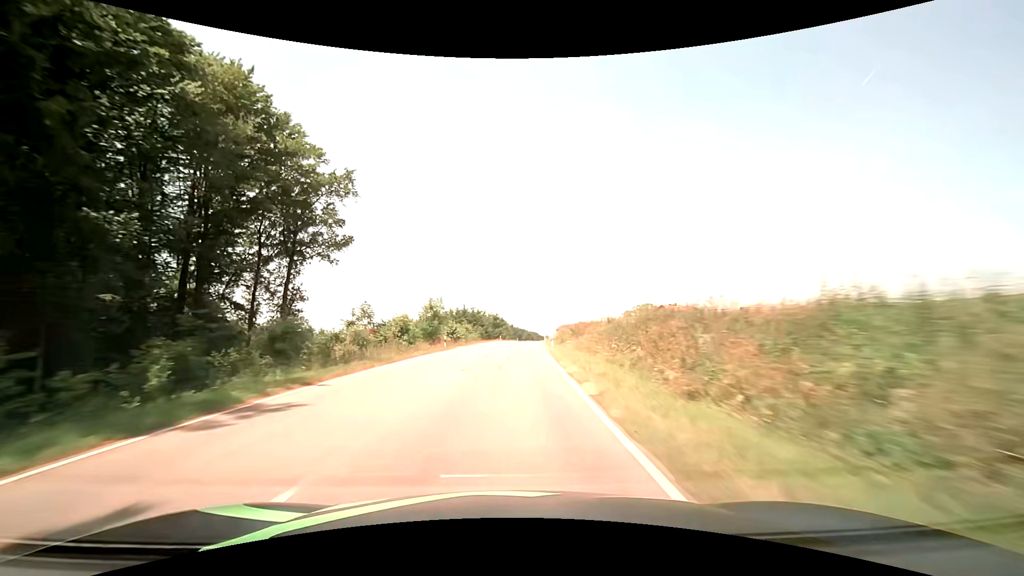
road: tertiary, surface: asphalt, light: Day
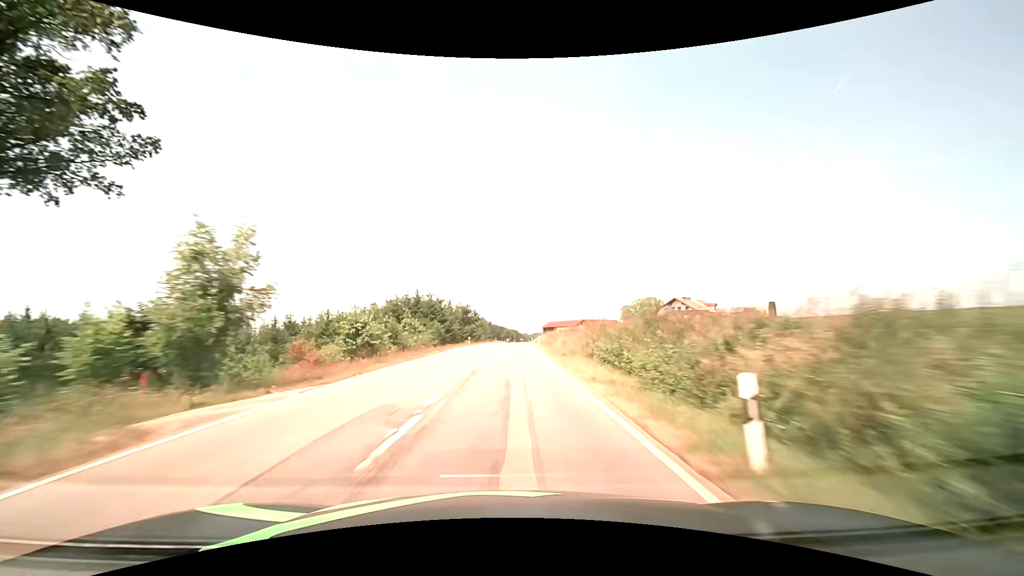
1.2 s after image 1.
(+0.8, +31.7) m; +3°
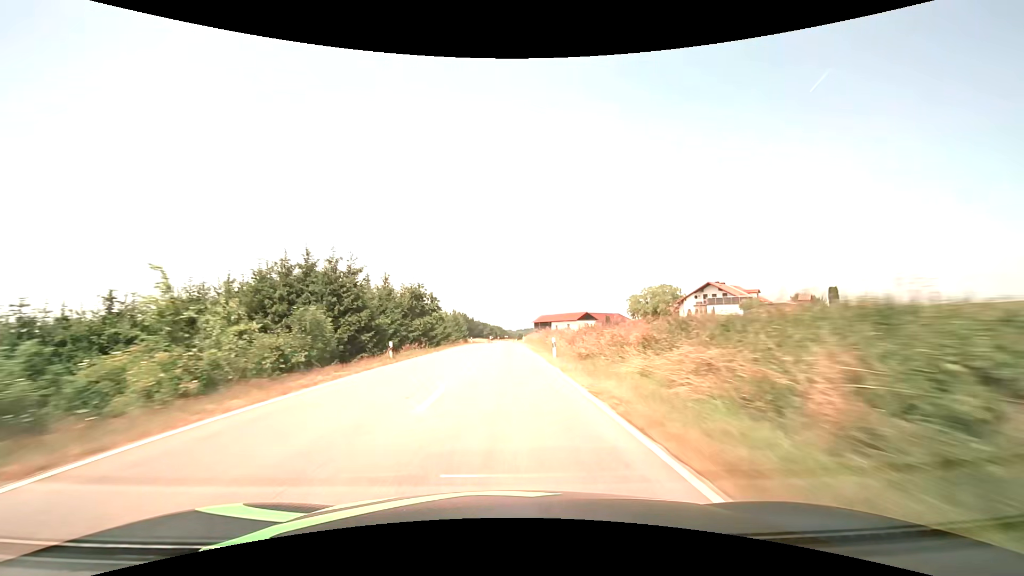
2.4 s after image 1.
(+0.5, +31.8) m; +2°
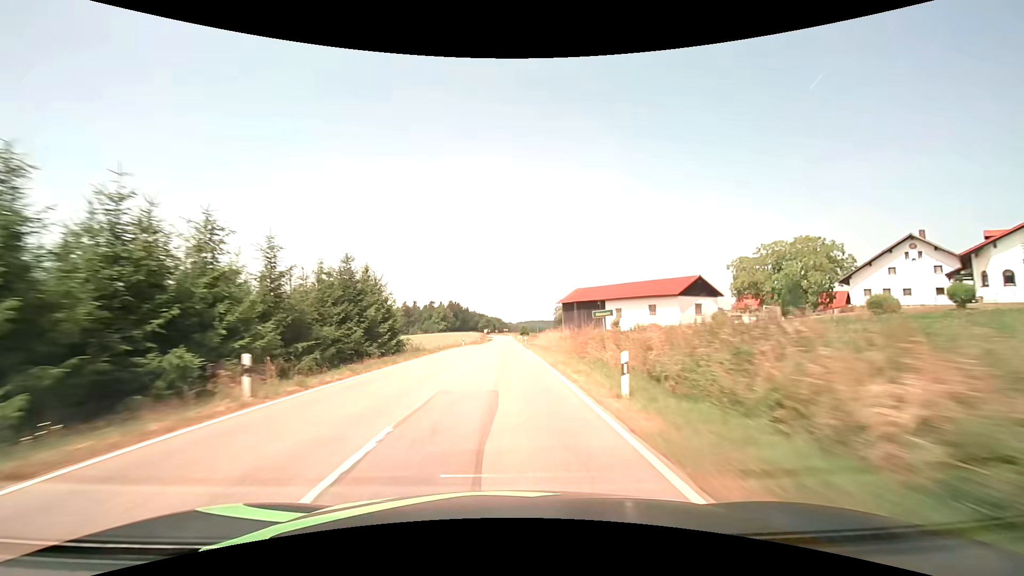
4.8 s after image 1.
(0.0, +63.9) m; 0°
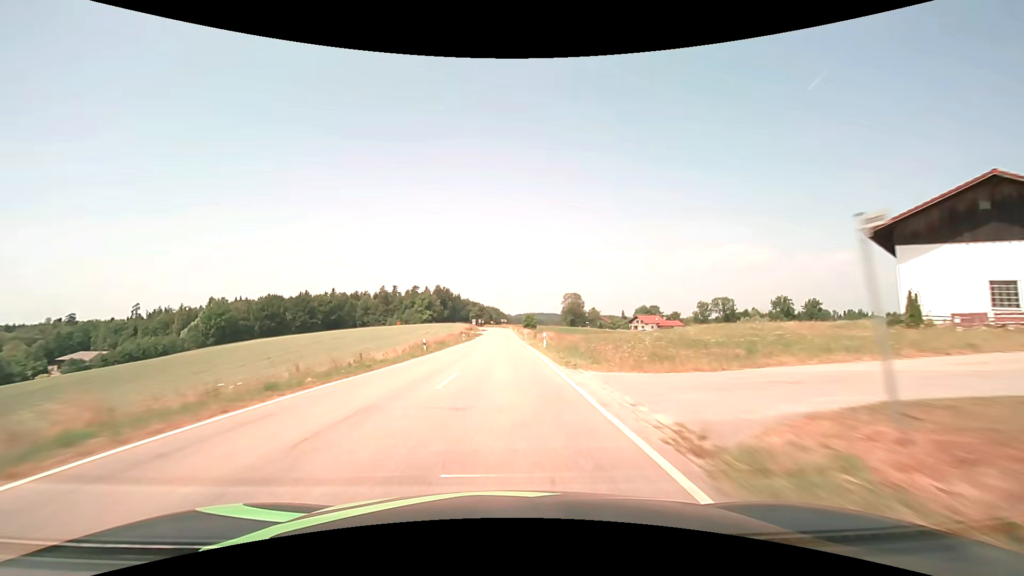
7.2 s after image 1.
(0.0, +62.9) m; 0°
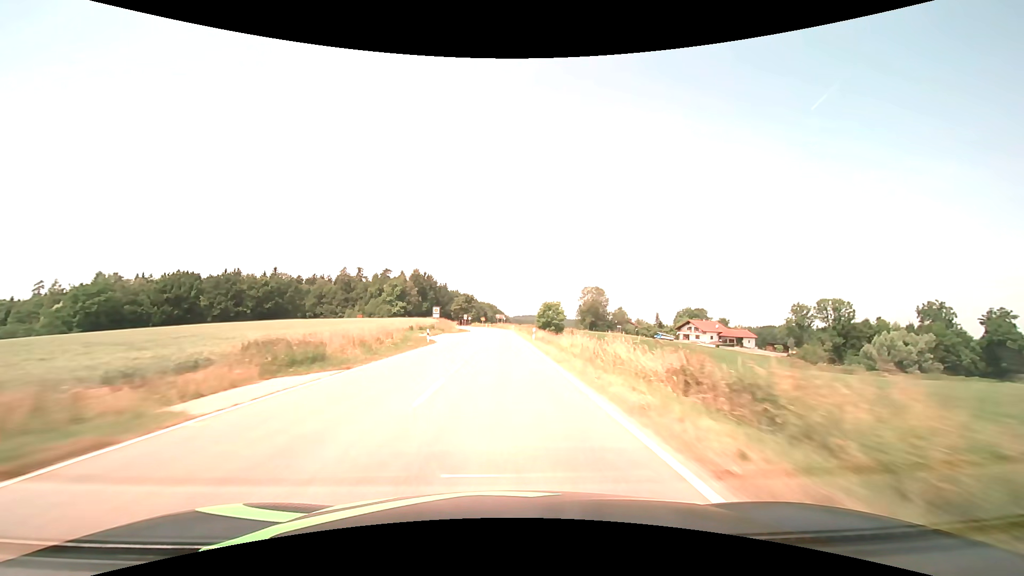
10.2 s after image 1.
(-0.1, +73.9) m; 0°
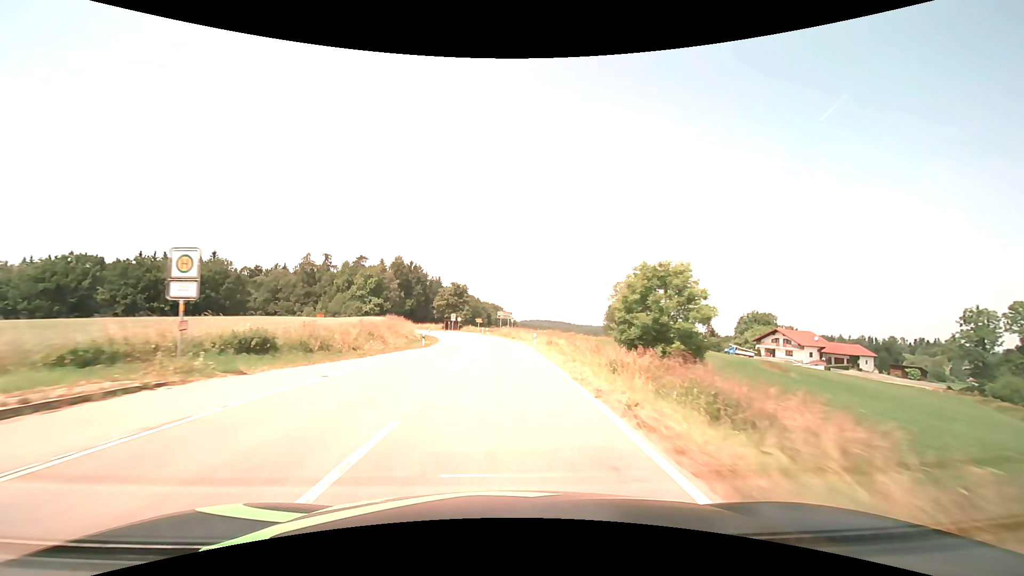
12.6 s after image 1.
(-0.4, +52.4) m; -1°
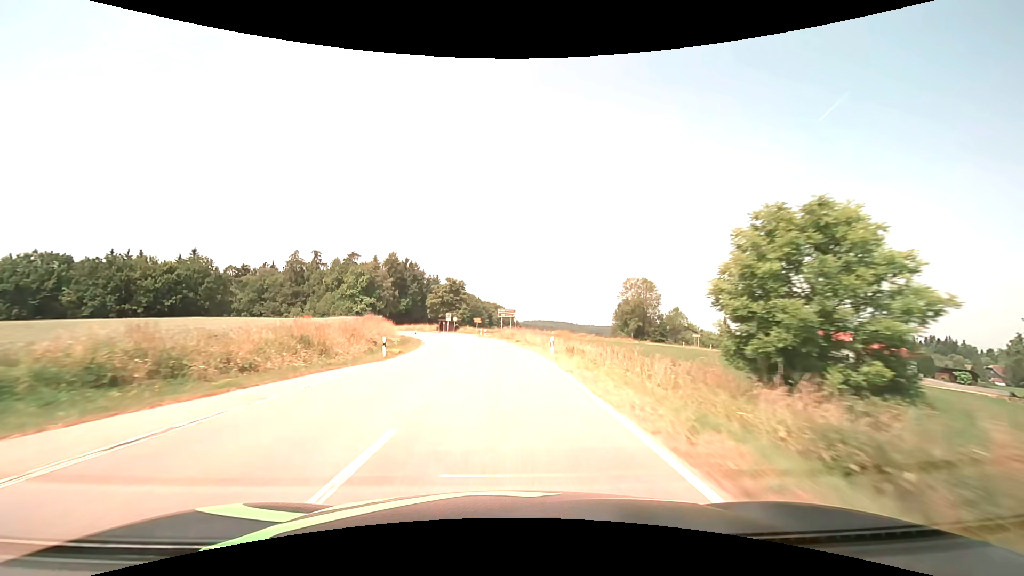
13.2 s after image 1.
(0.0, +11.9) m; 0°
